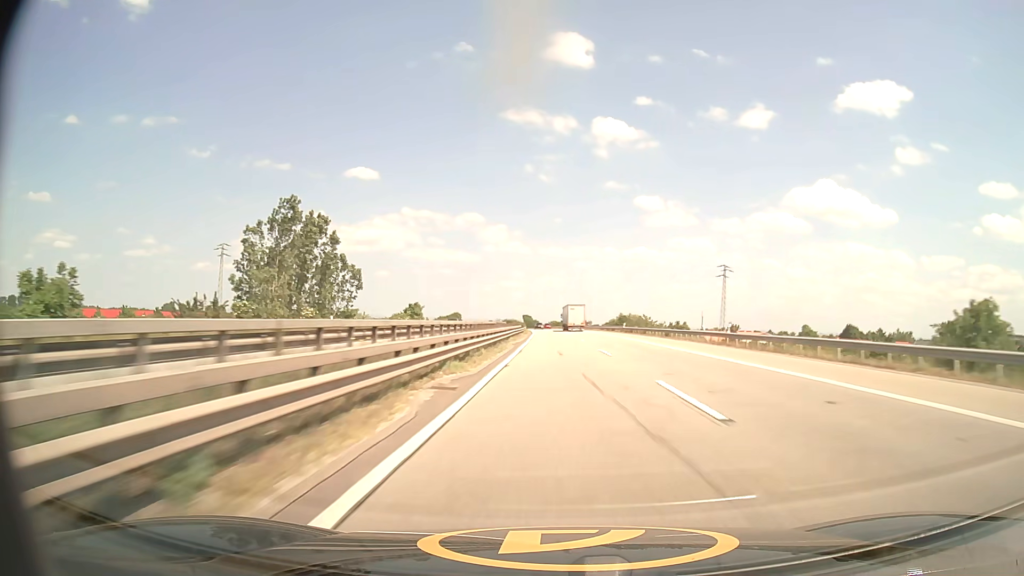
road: motorway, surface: asphalt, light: Day
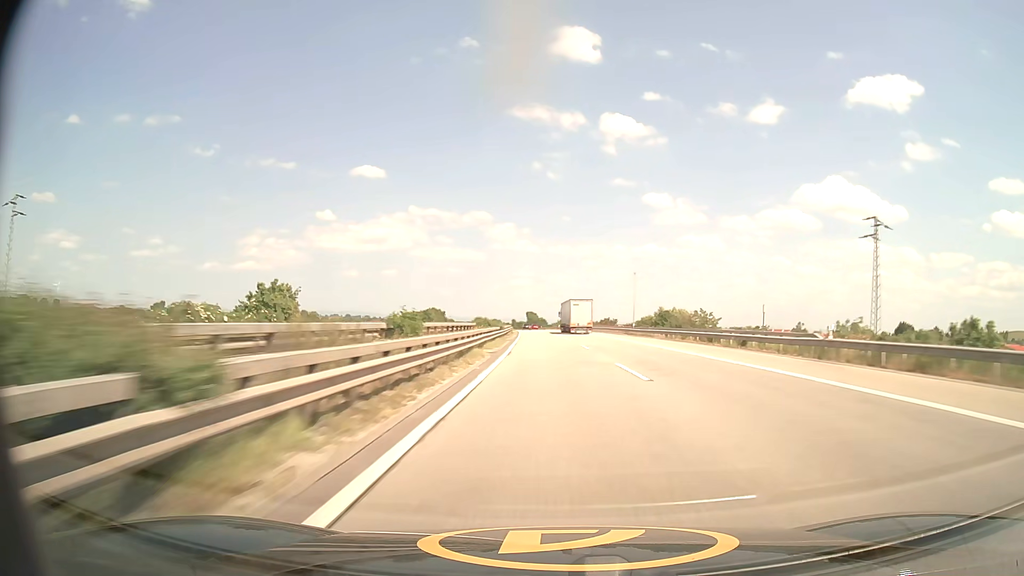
(-0.2, +65.6) m; -1°
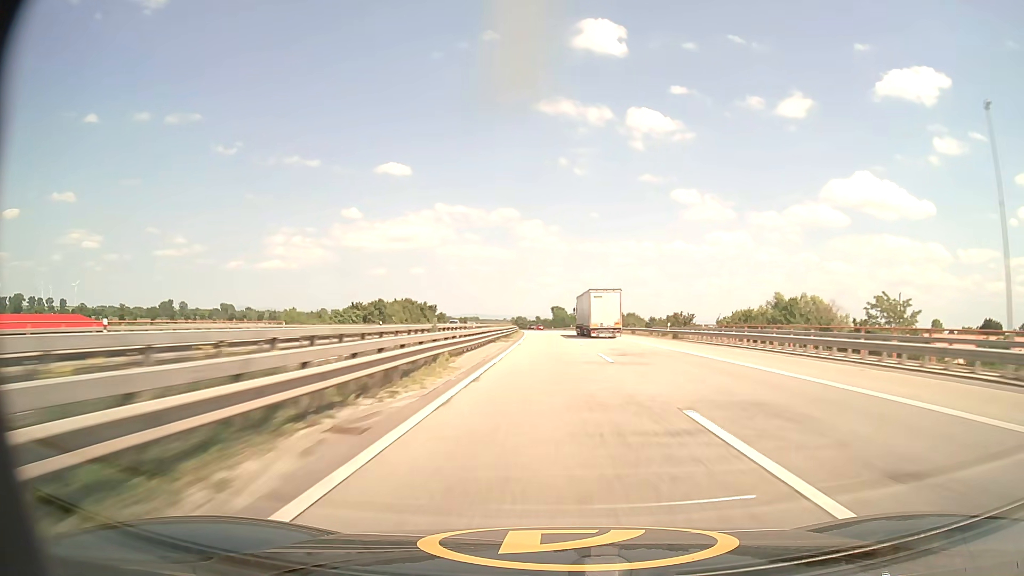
(-1.2, +65.3) m; -2°
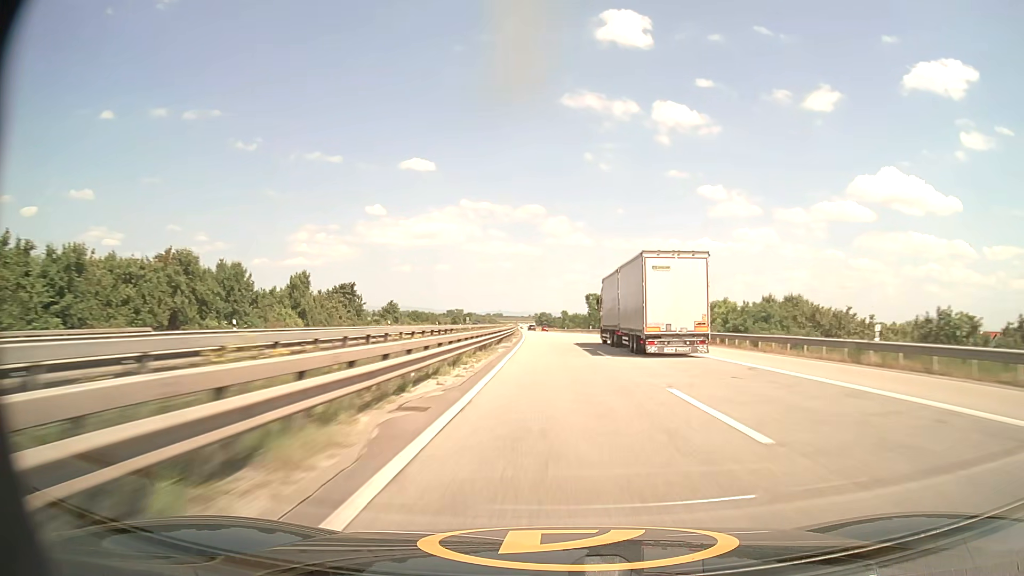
(-2.0, +86.2) m; -2°
(0, +10) (0, +20) (0, +30) (0, +40) (0, +50) (-1, +60) (-1, +70) (-1, +80) (-2, +90) (-2, +100) m
